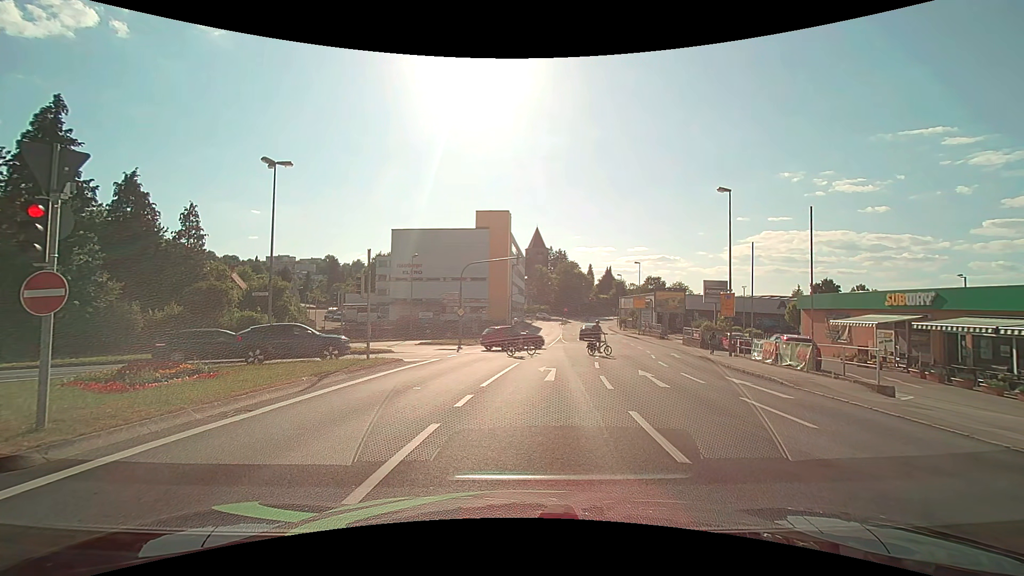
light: Day
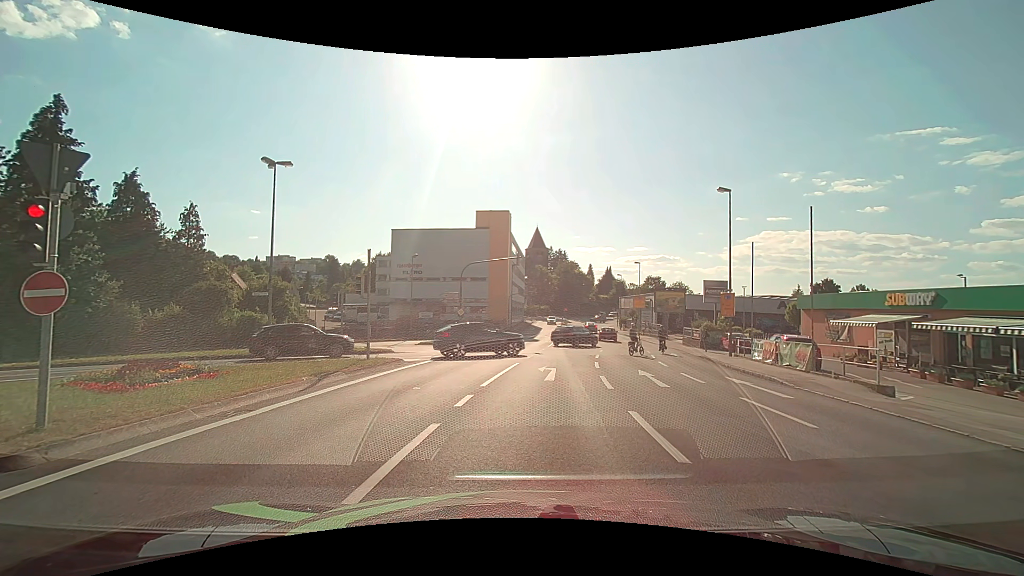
(0.0, 0.0) m; 0°
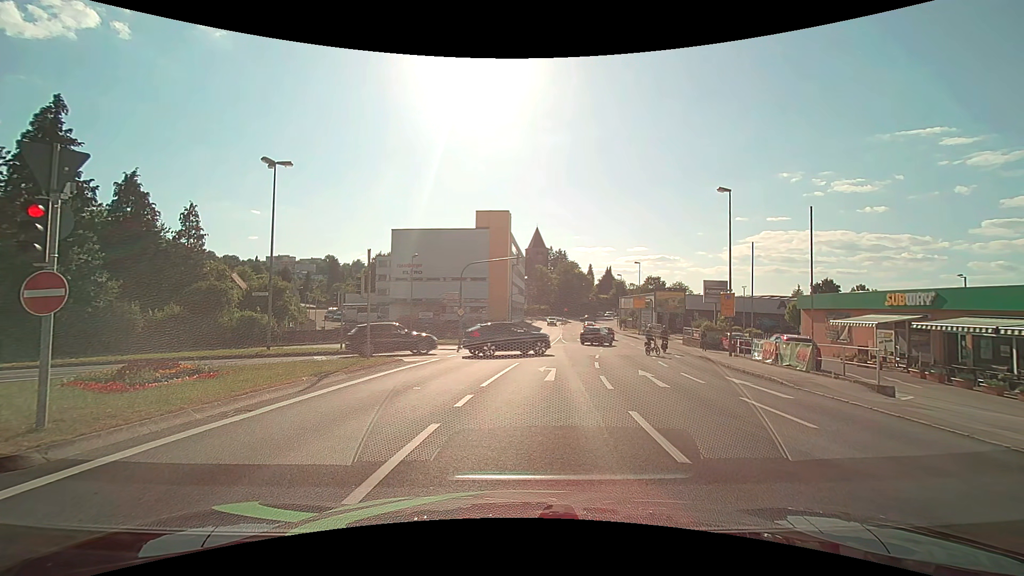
(0.0, 0.0) m; 0°
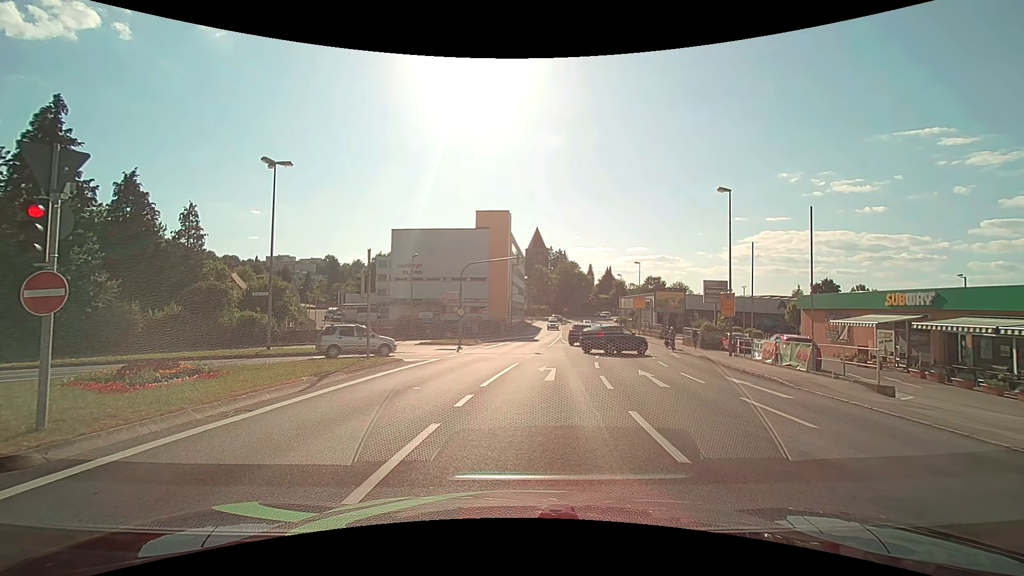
(0.0, 0.0) m; 0°
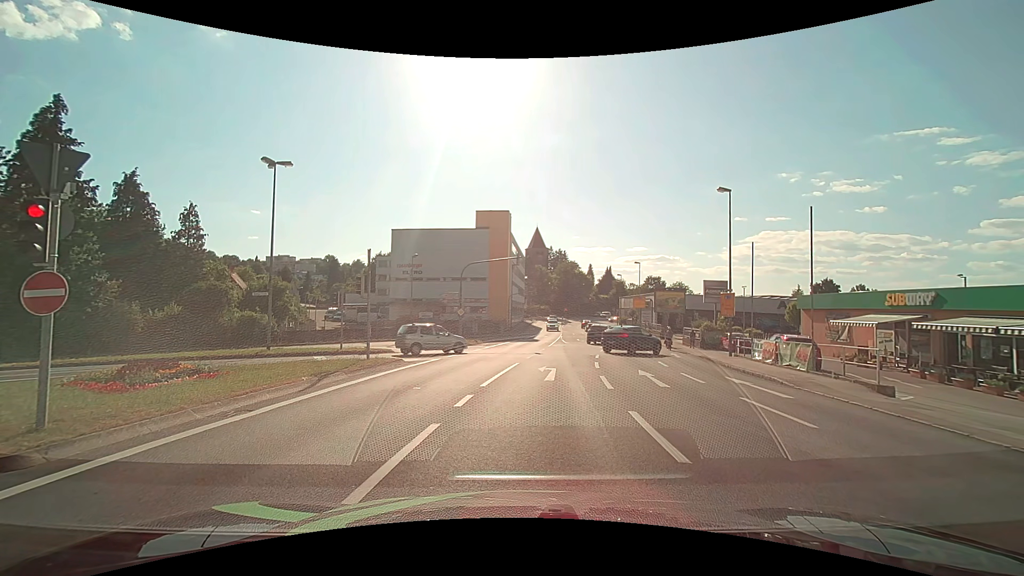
(0.0, 0.0) m; 0°
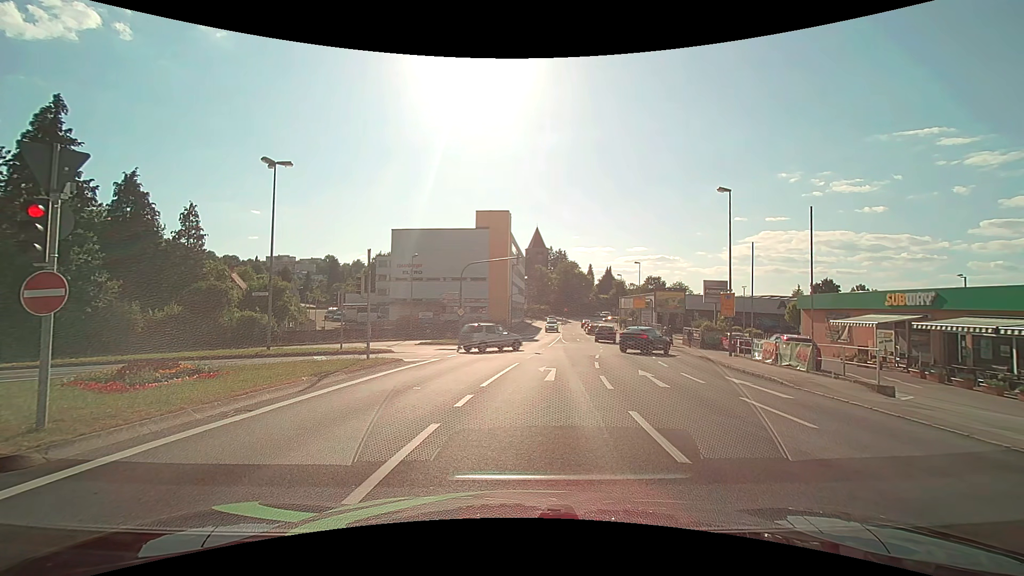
(0.0, 0.0) m; 0°
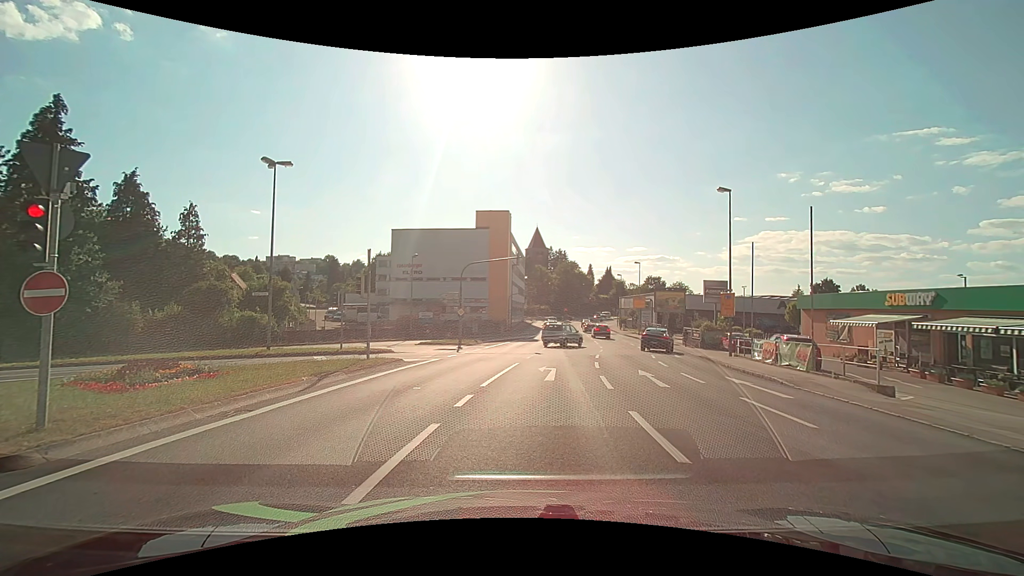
(0.0, 0.0) m; 0°
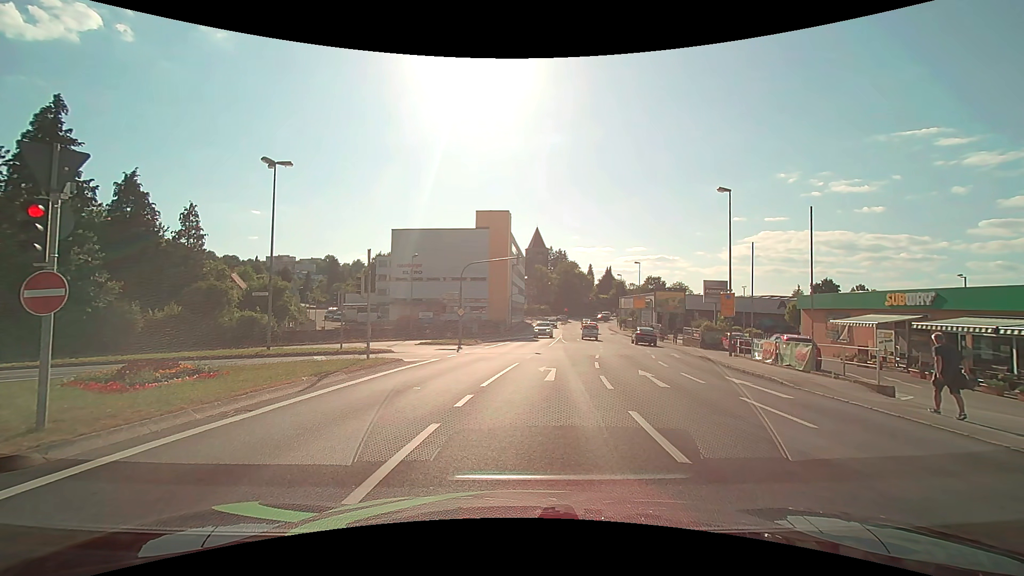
(0.0, 0.0) m; 0°
